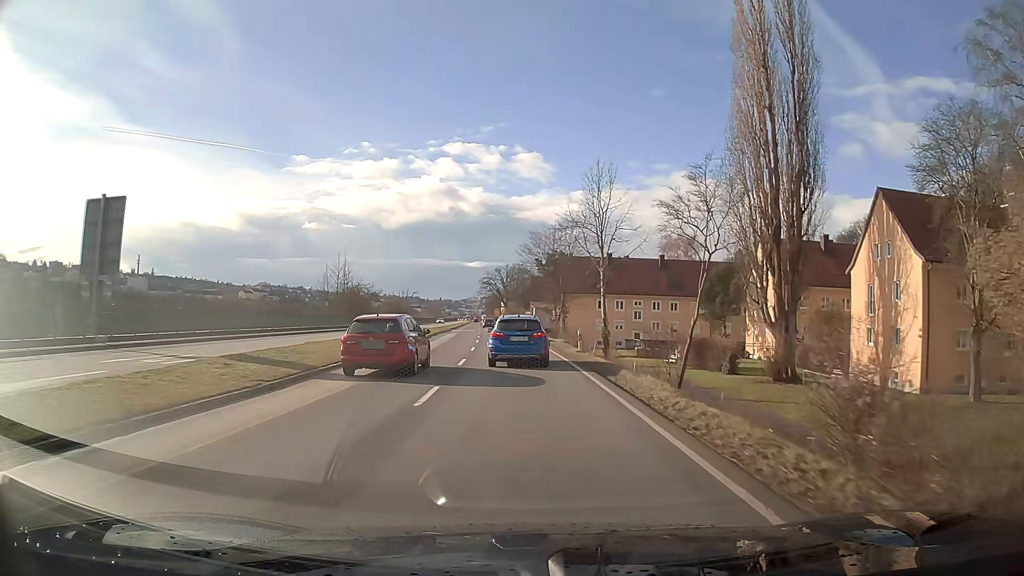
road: primary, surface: asphalt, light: Day
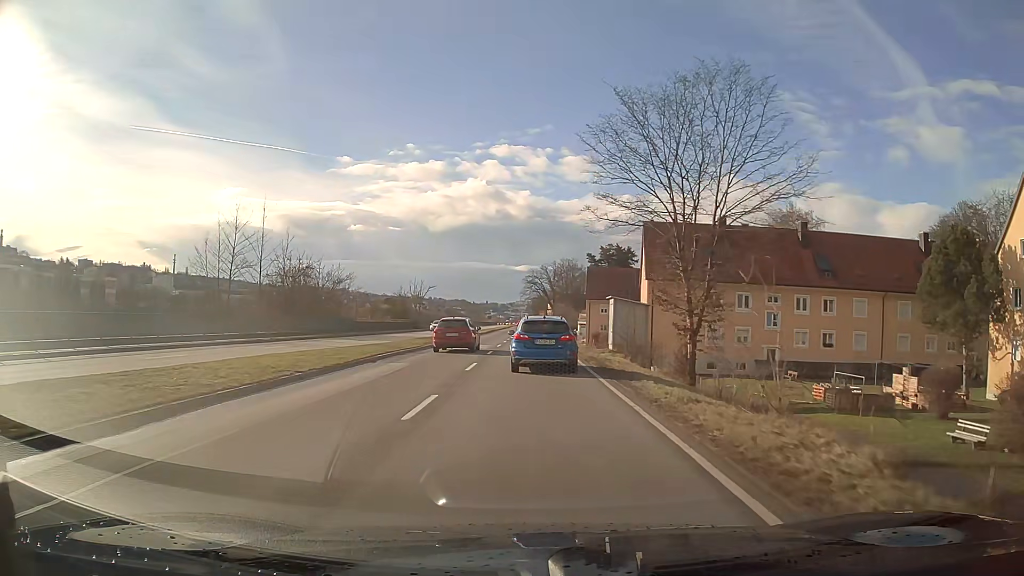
(-1.4, +38.3) m; -4°
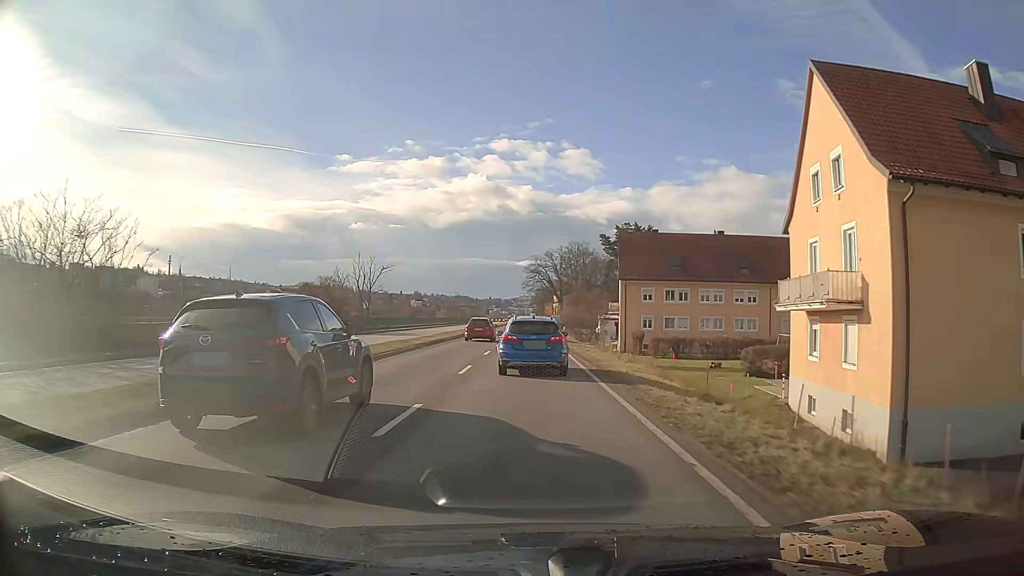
(0.0, +37.9) m; 0°
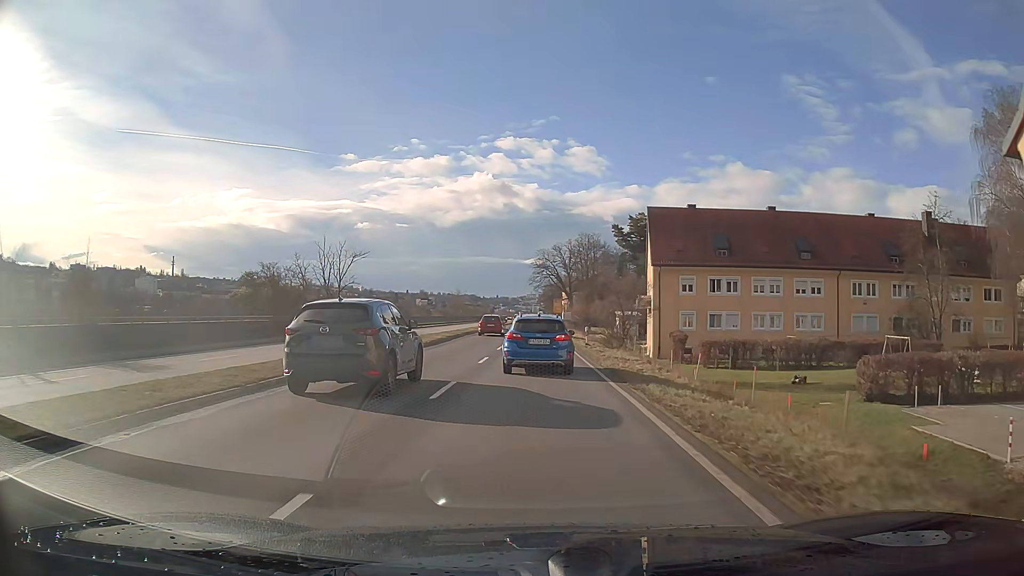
(-0.1, +15.0) m; -1°
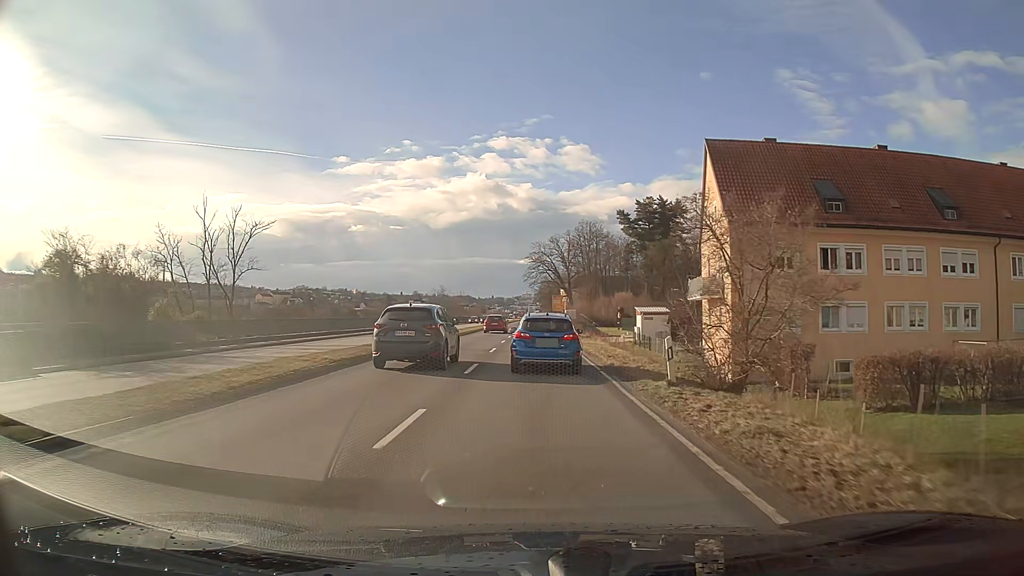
(0.0, +22.4) m; 0°
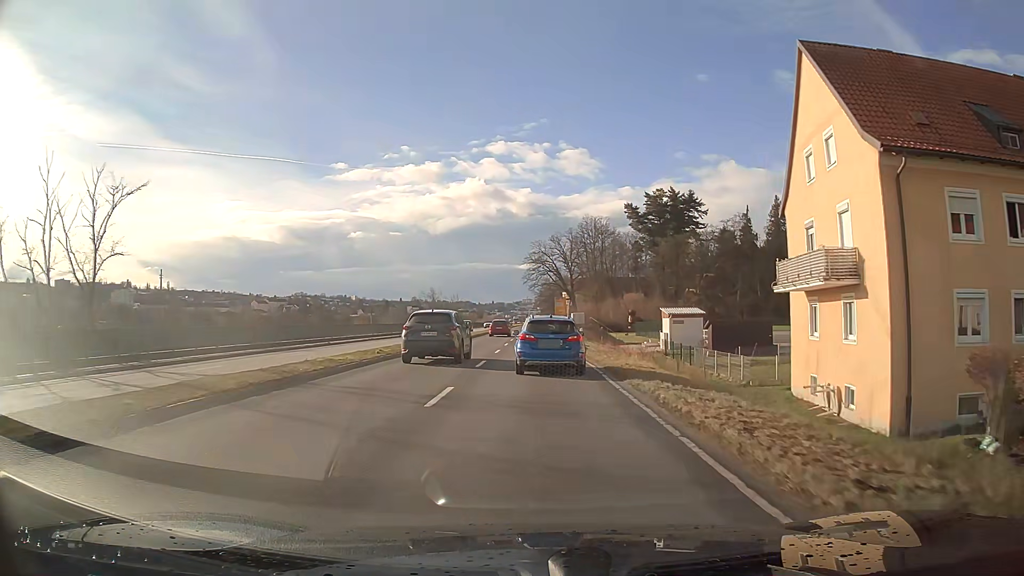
(0.0, +14.9) m; 0°
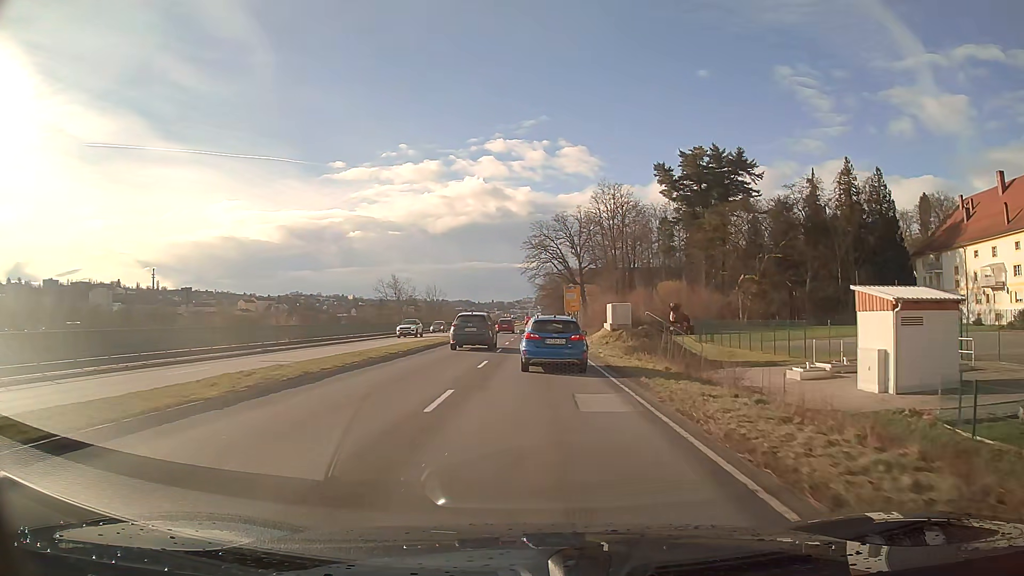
(+0.1, +37.0) m; 0°
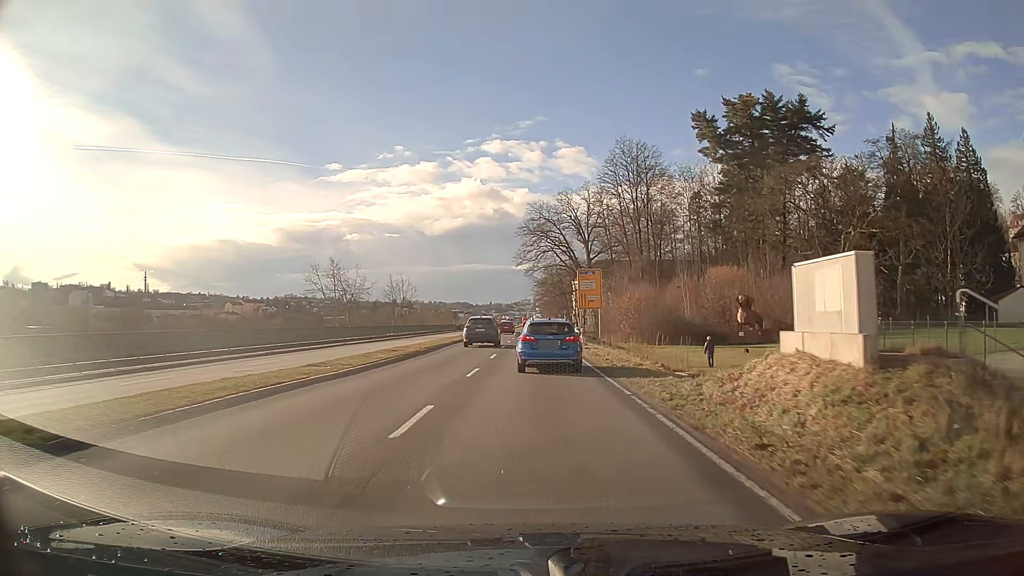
(0.0, +29.5) m; 0°
